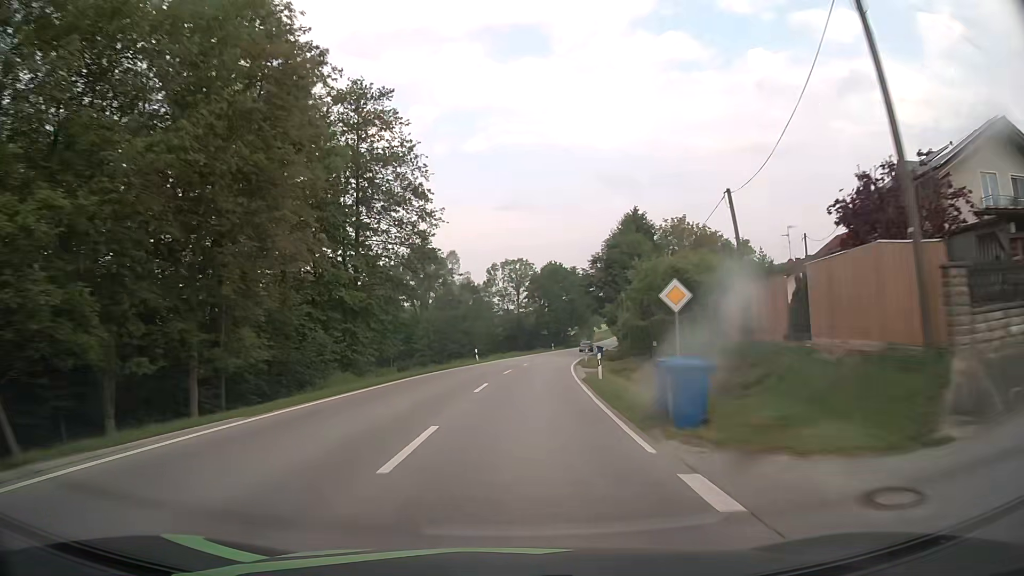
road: secondary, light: Day
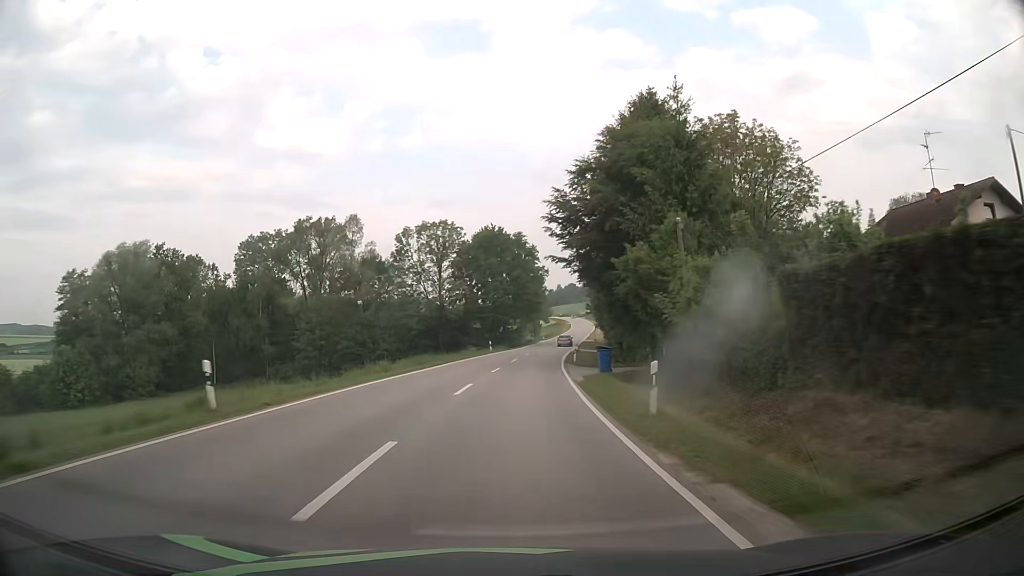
(+2.1, +37.8) m; +6°
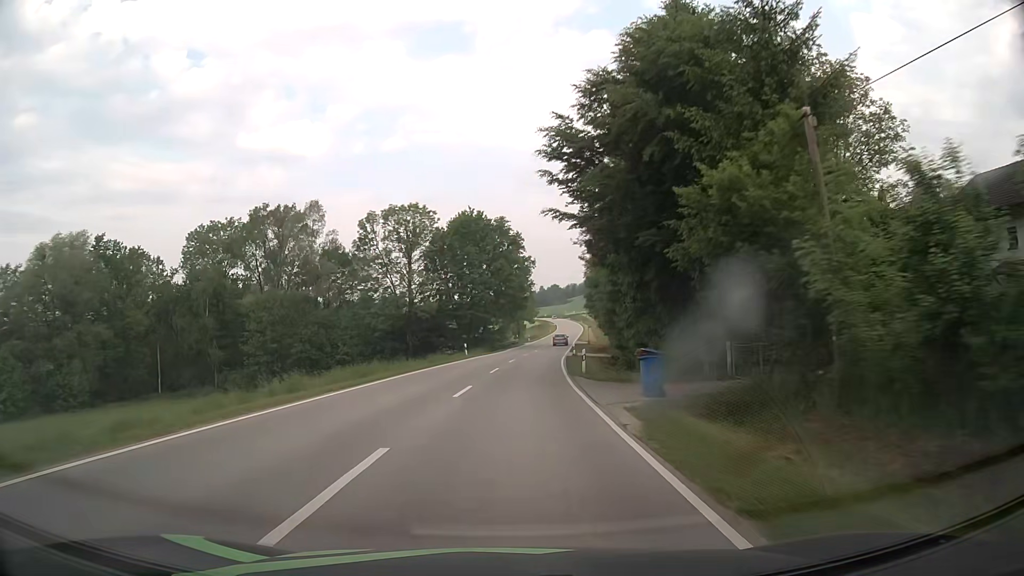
(+0.2, +12.6) m; +2°
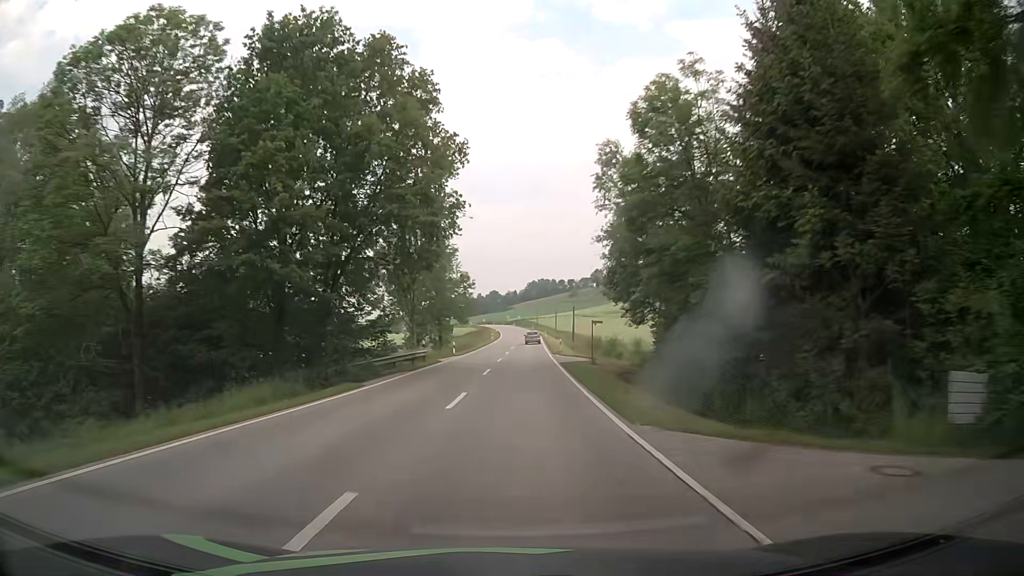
(+2.3, +50.2) m; +5°
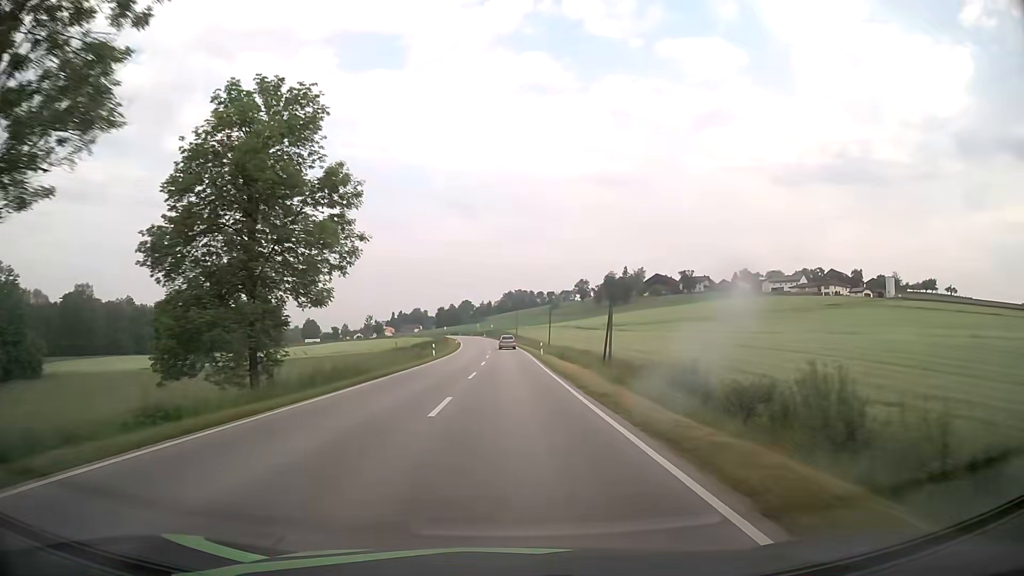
(+1.8, +49.8) m; +3°
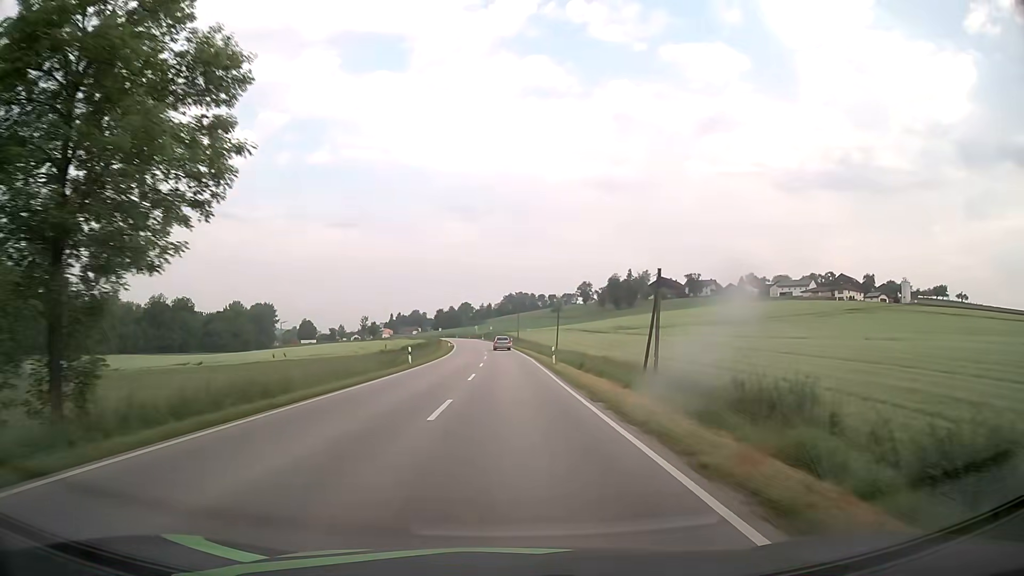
(0.0, +12.4) m; 0°
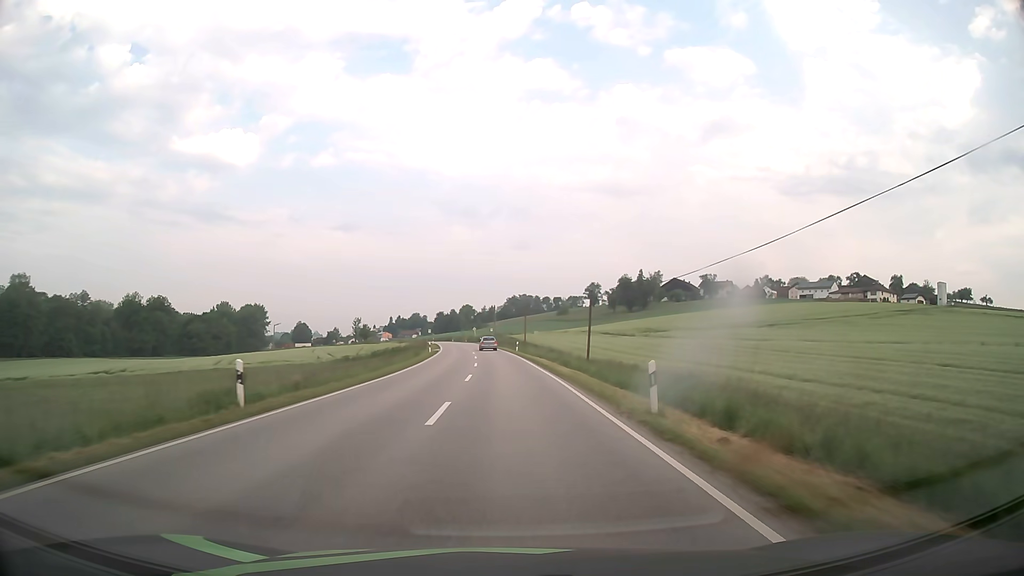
(0.0, +24.7) m; 0°
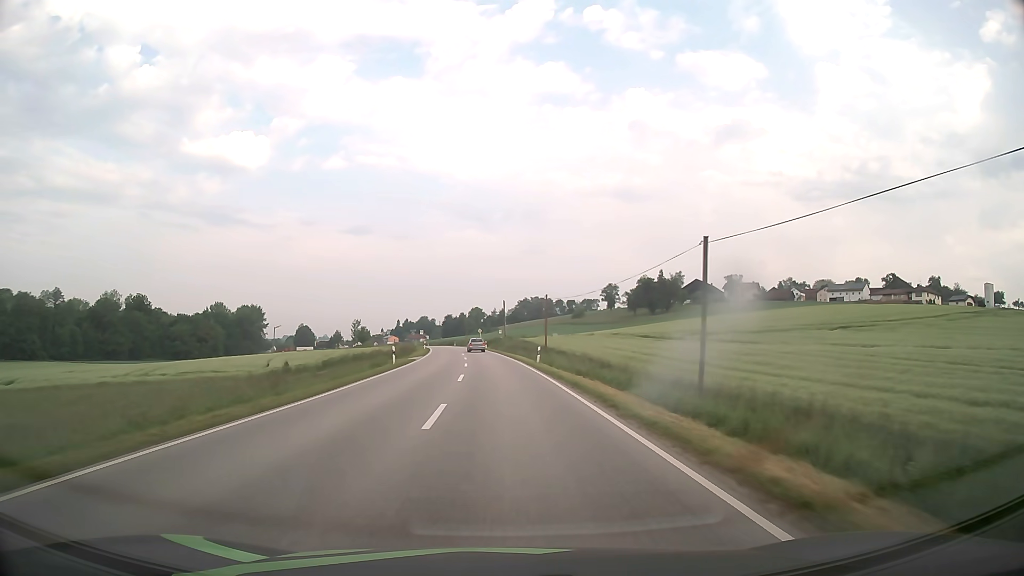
(-0.1, +24.7) m; -1°
(0, +10) (0, +20) (-1, +30) (-1, +40) (-2, +50) (-2, +60) (-3, +70) (-4, +80) (-5, +90) (-7, +100) m
